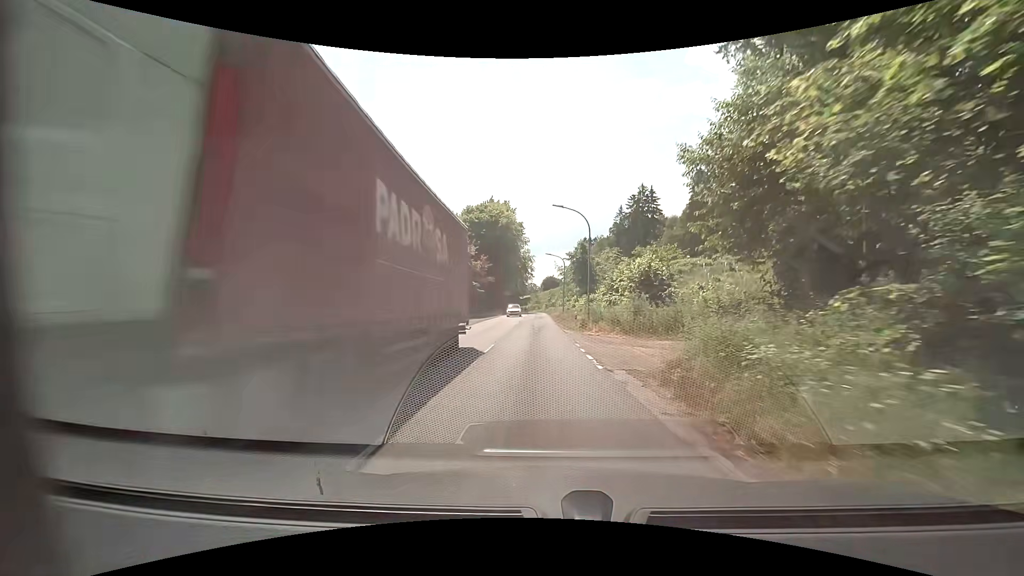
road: secondary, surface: asphalt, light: Day
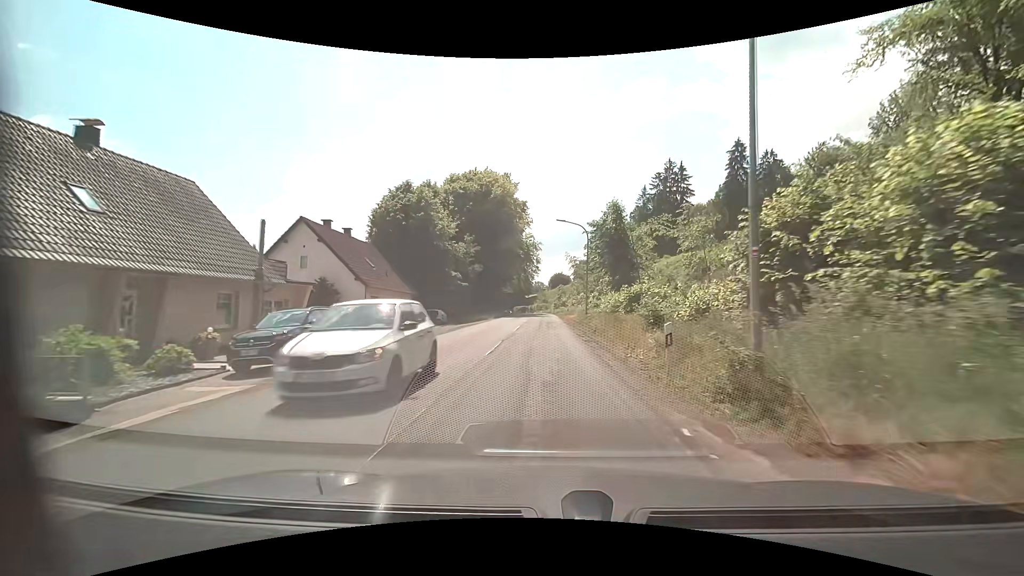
(-0.2, +22.3) m; 0°
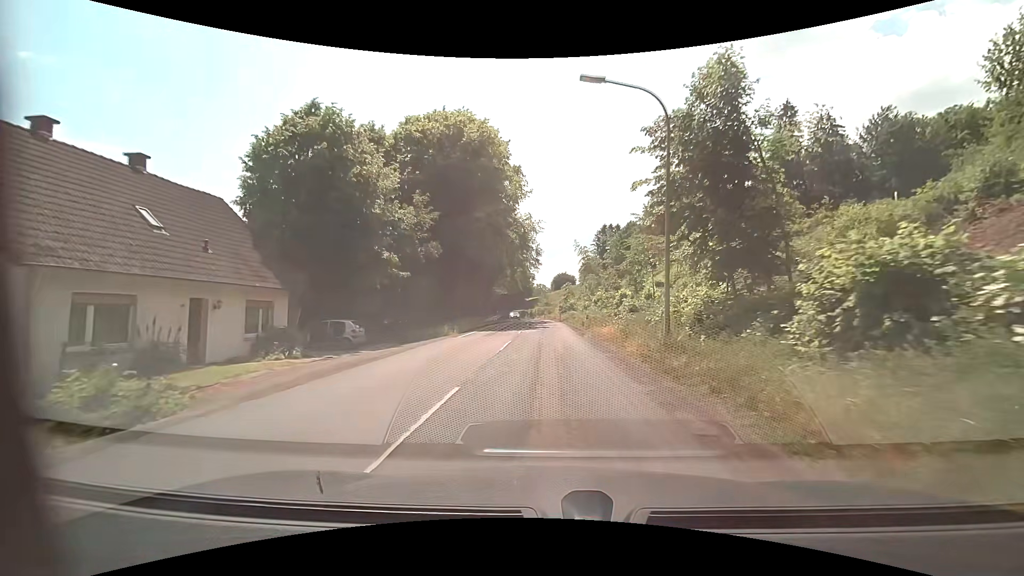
(-0.2, +22.6) m; -1°
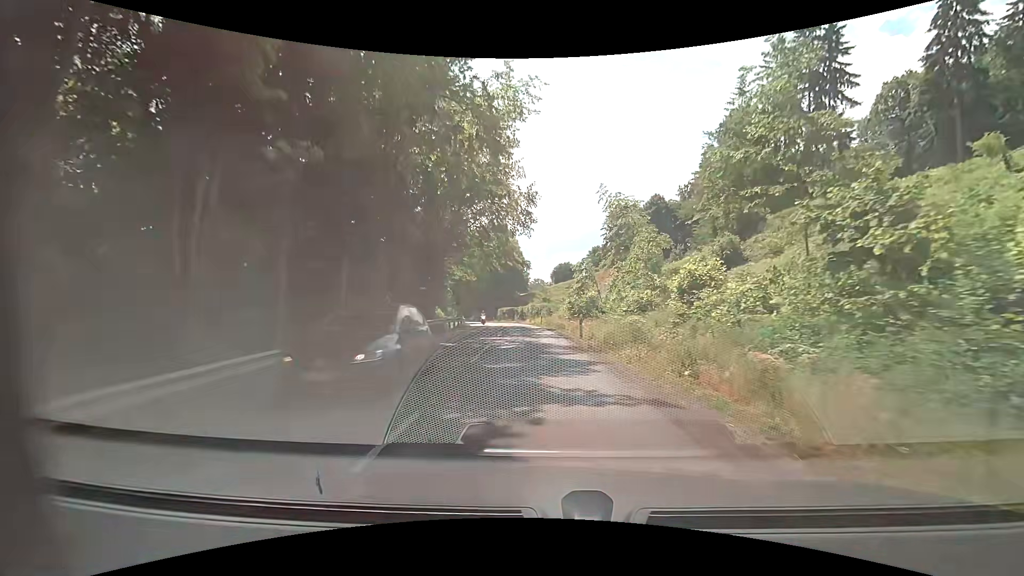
(+0.4, +38.1) m; +1°
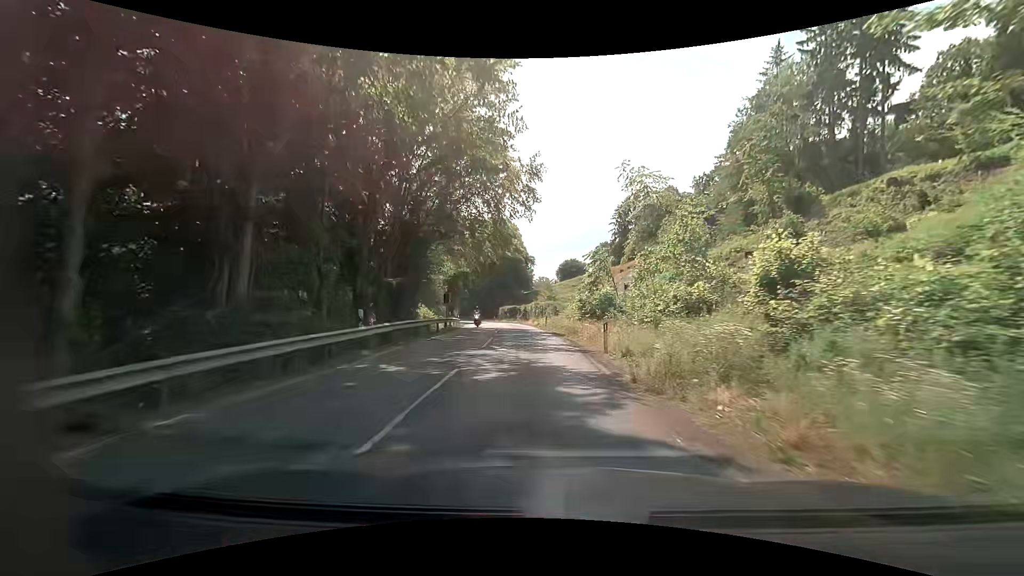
(0.0, +7.7) m; -1°
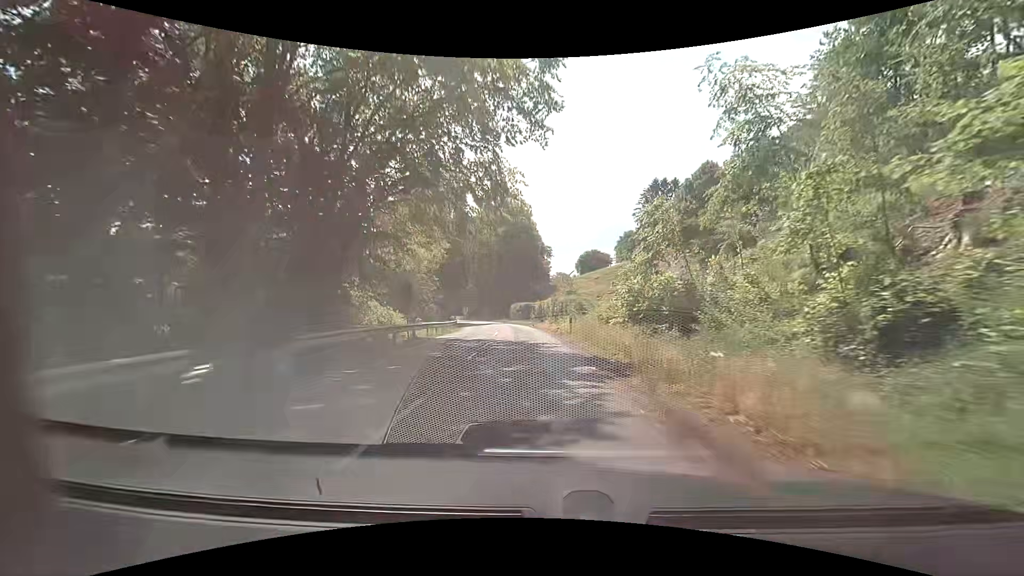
(-0.2, +15.5) m; -2°
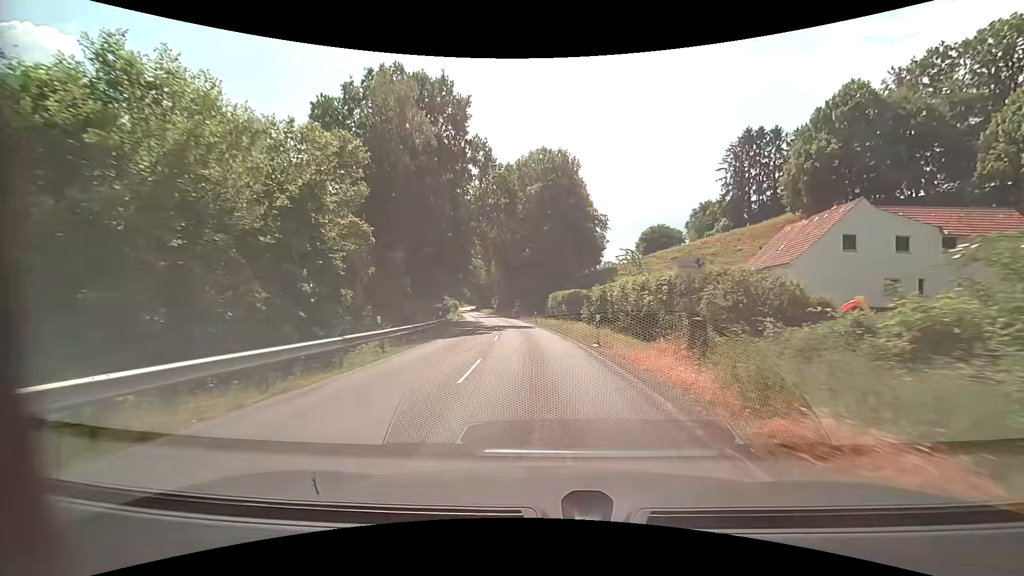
(-1.3, +30.5) m; -5°
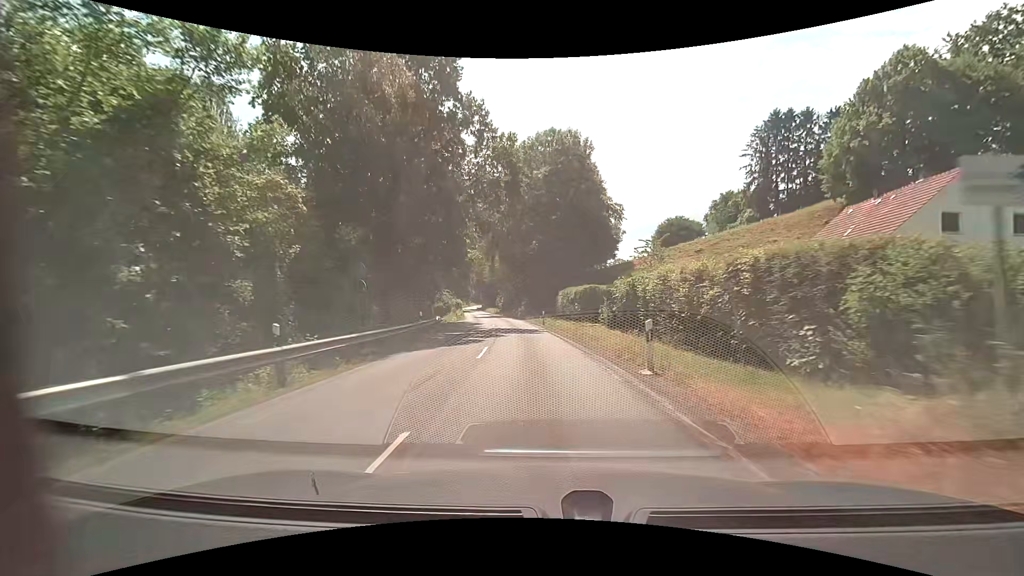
(-0.1, +7.5) m; -1°
